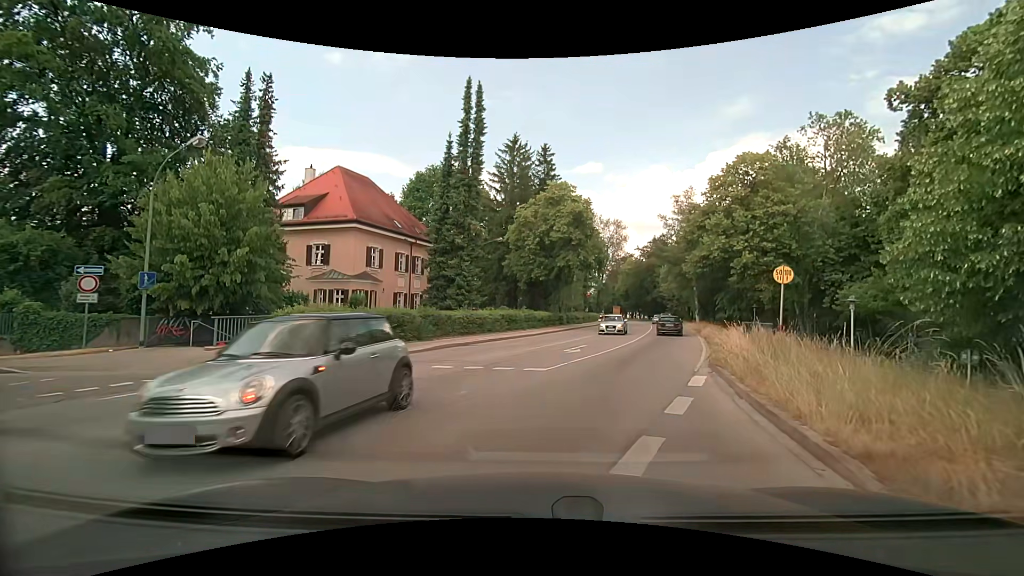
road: residential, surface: paved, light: Day
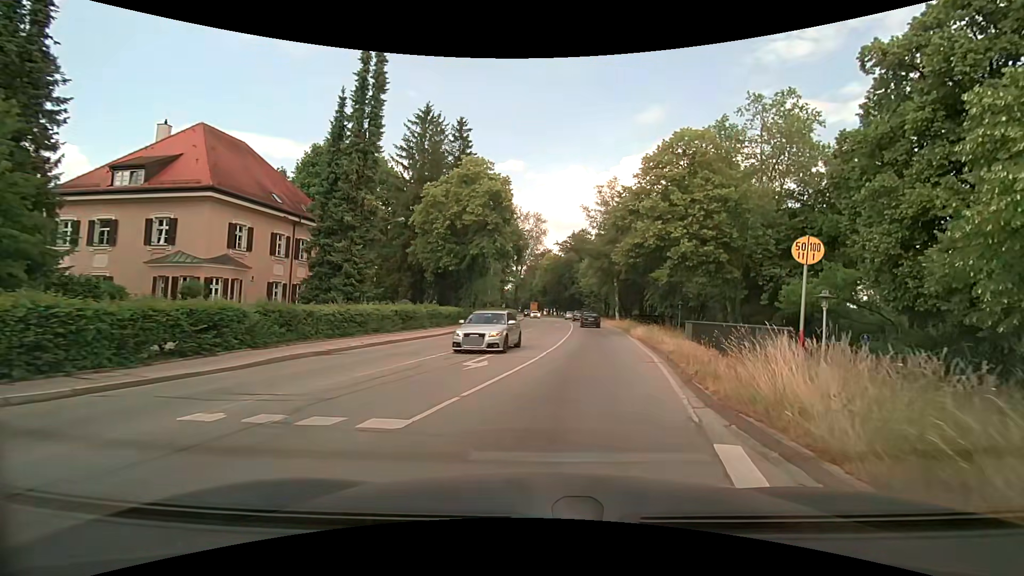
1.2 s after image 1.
(+0.5, +6.6) m; +9°
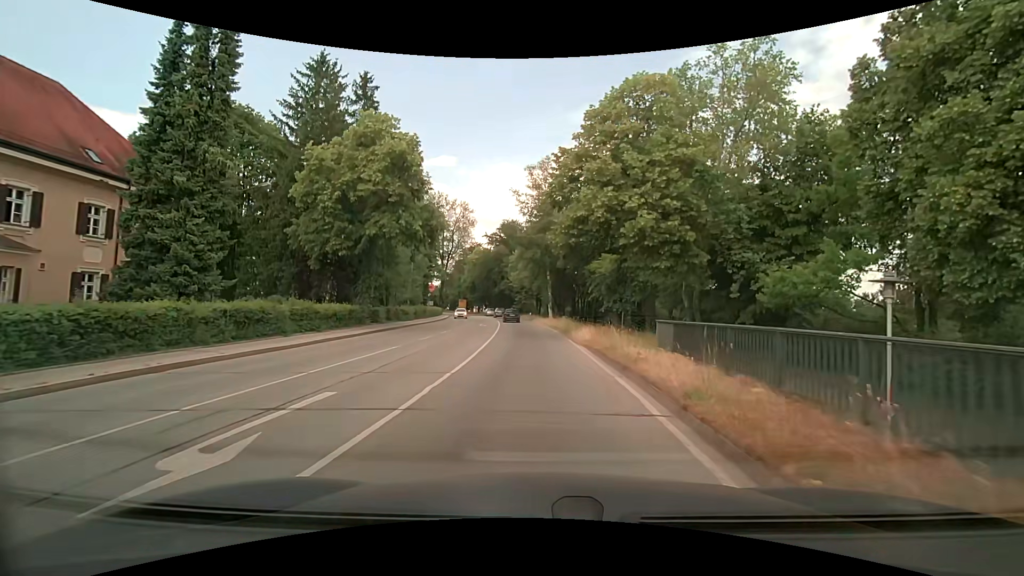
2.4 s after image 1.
(+0.8, +8.2) m; +9°
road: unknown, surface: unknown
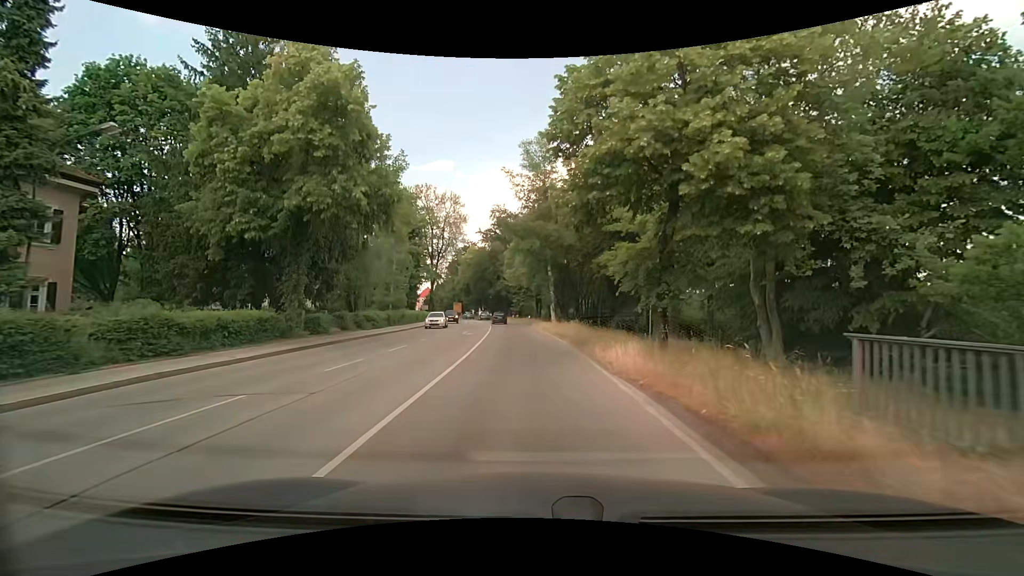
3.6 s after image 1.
(+0.1, +9.7) m; 0°
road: secondary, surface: asphalt
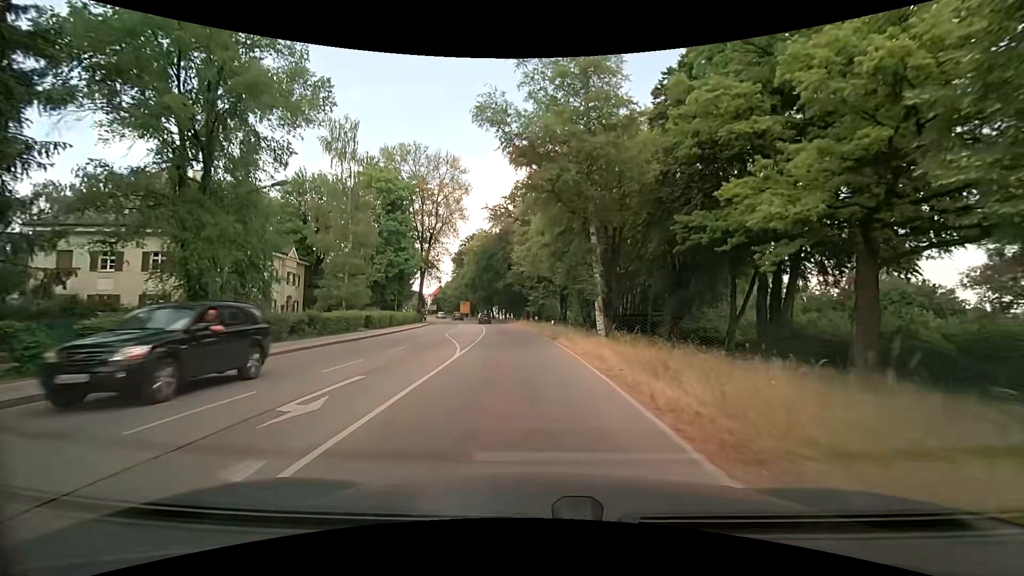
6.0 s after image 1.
(-0.5, +24.2) m; -2°
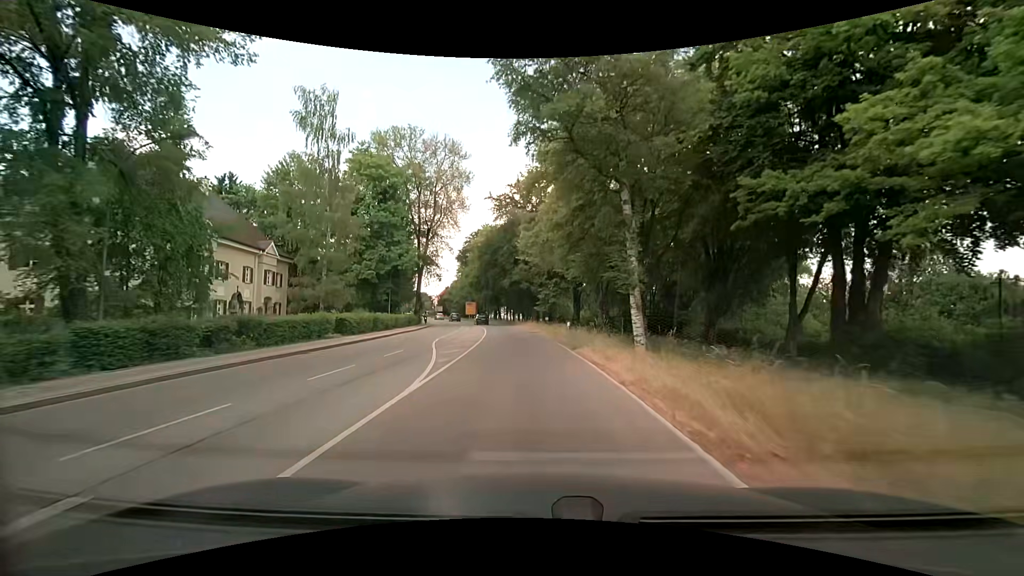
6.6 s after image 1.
(-0.2, +7.2) m; -2°
